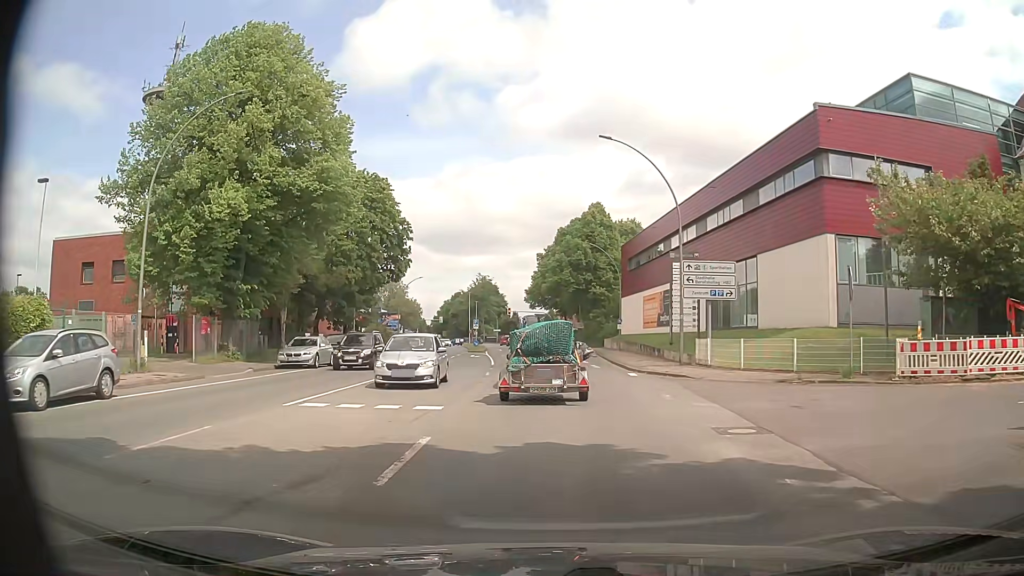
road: primary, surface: asphalt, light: Day
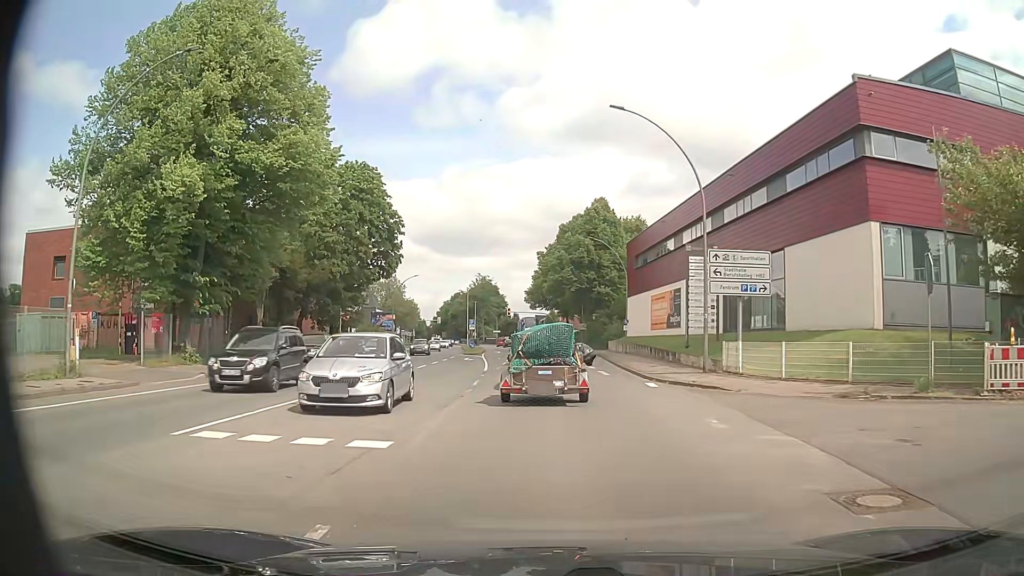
(0.0, +4.4) m; 0°
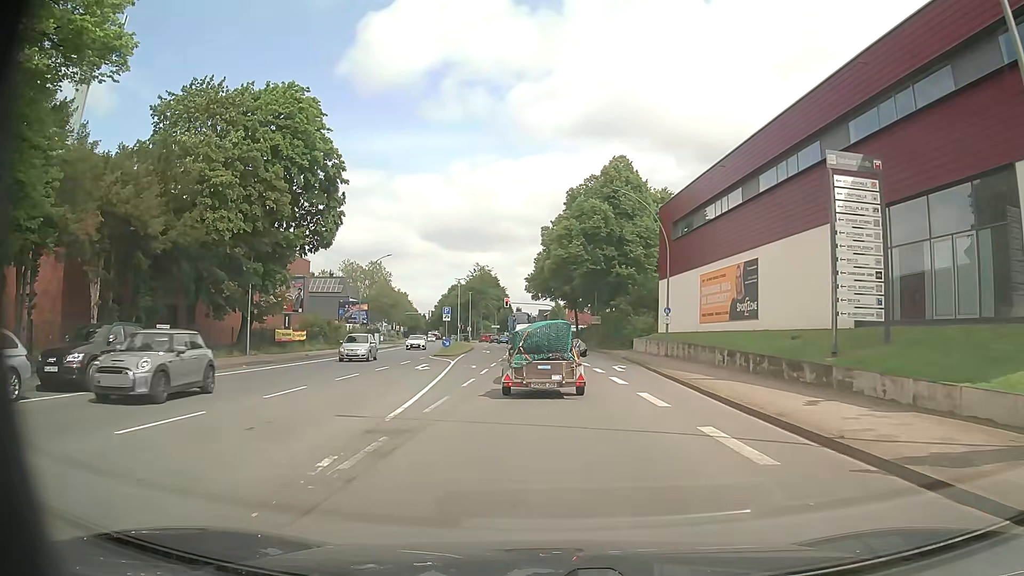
(0.0, +18.4) m; 0°
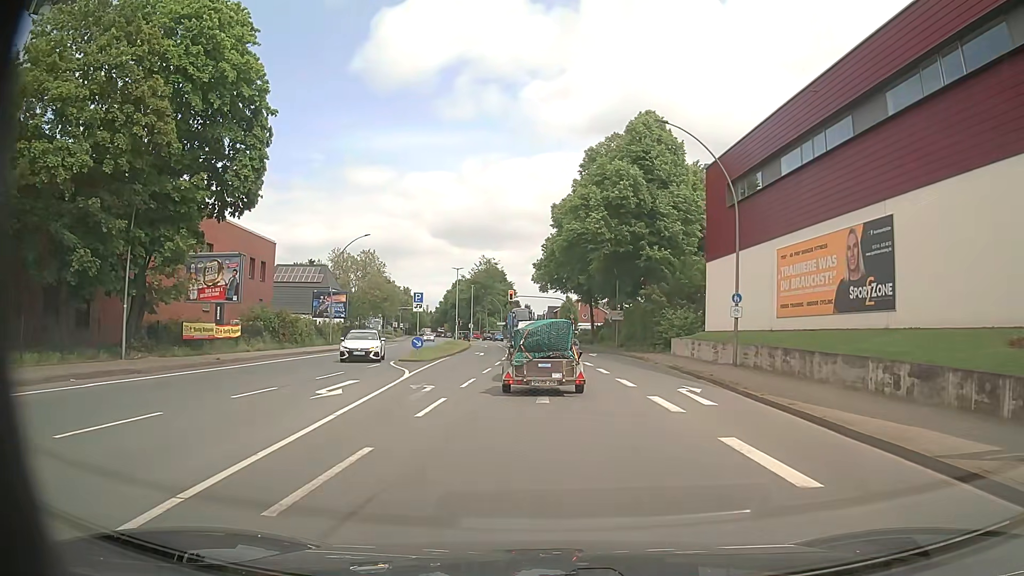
(-0.1, +13.1) m; -1°
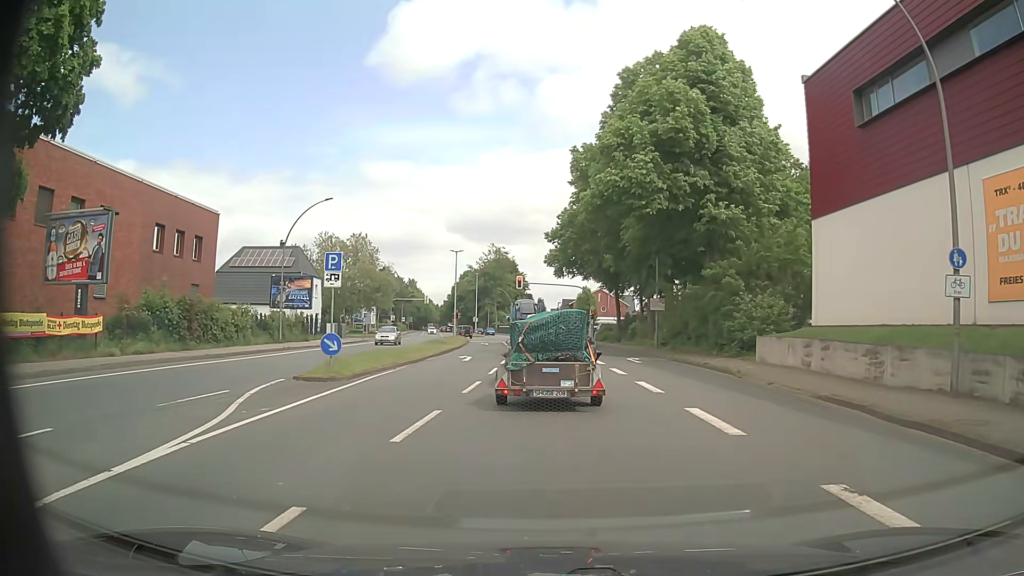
(-0.2, +14.7) m; -1°
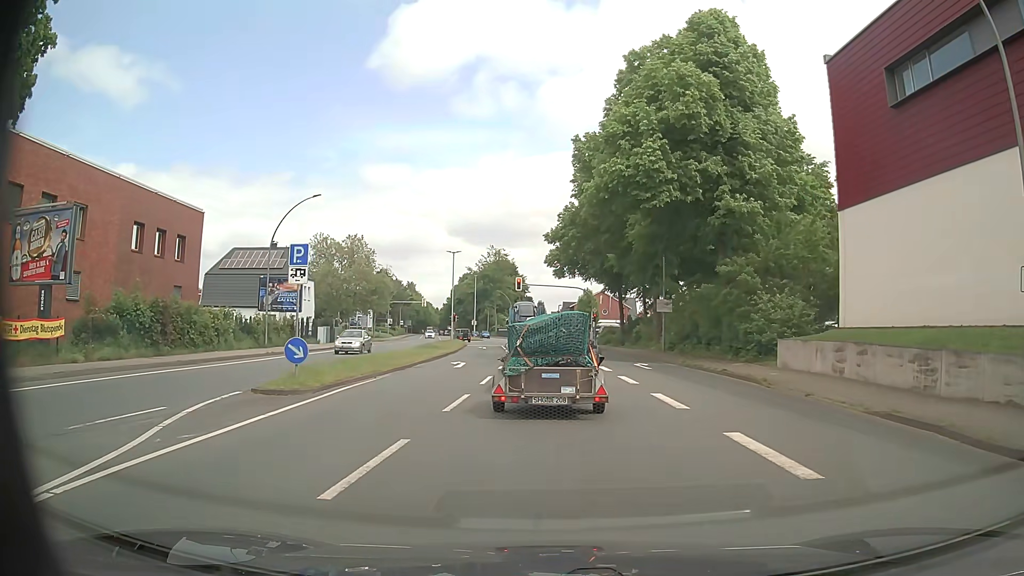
(0.0, +2.5) m; 0°
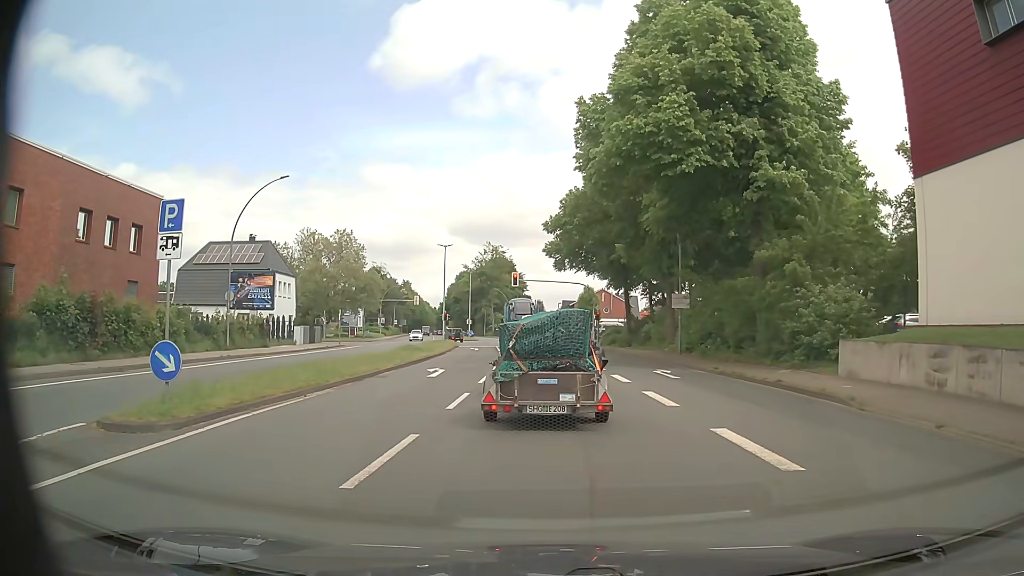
(0.0, +5.5) m; -2°
